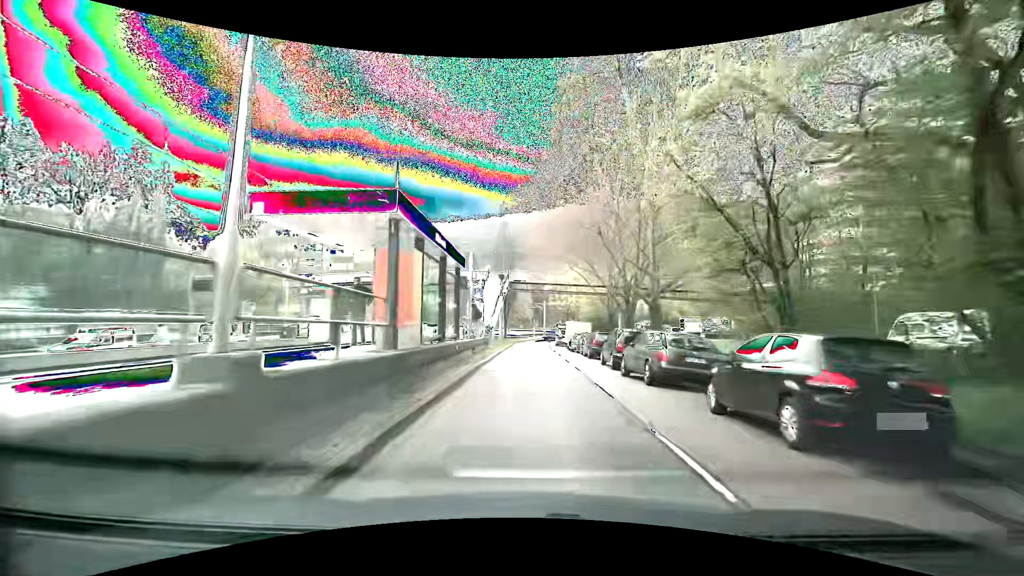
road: secondary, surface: asphalt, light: Day
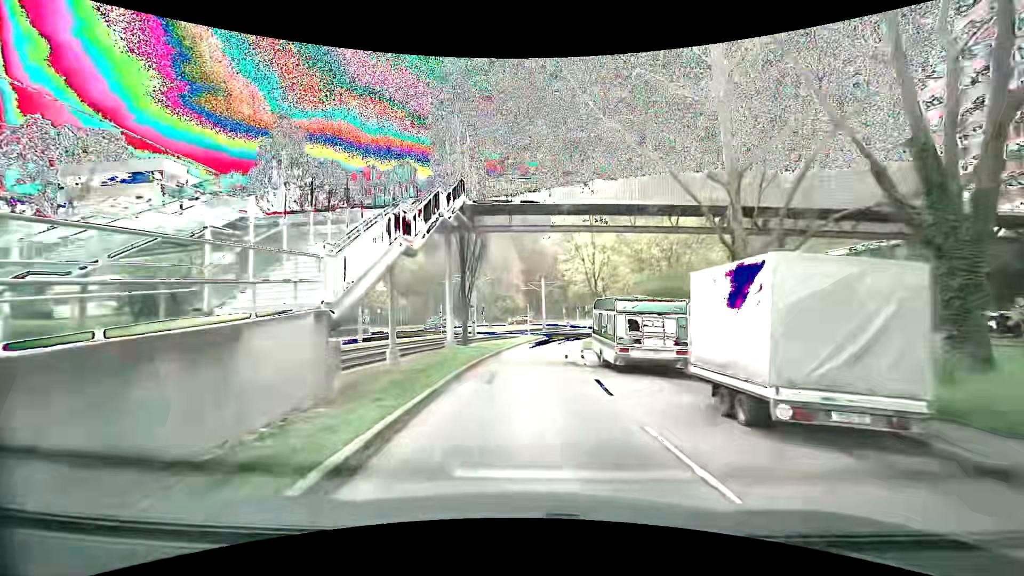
(+0.3, +36.2) m; +1°
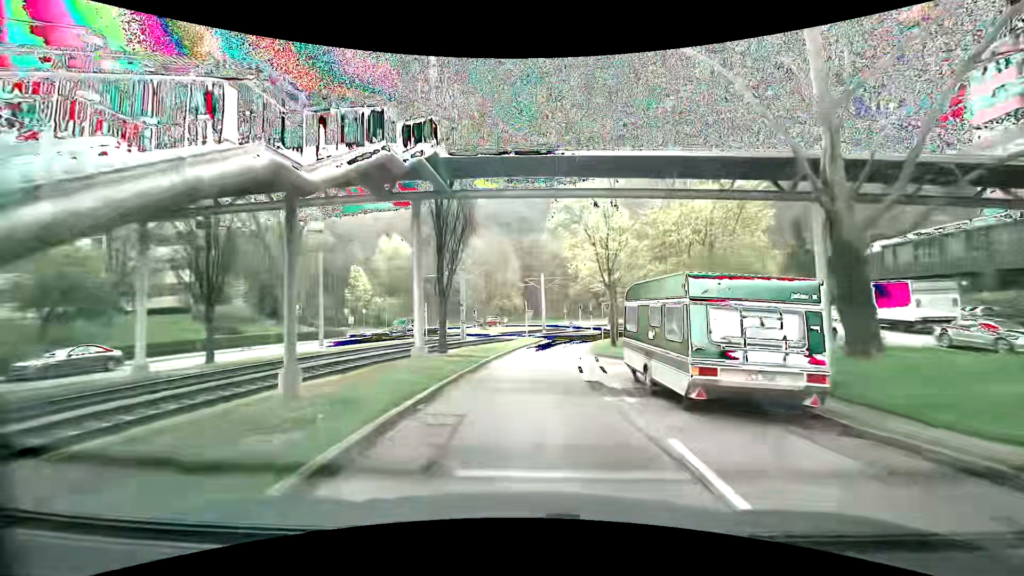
(0.0, +6.8) m; -1°
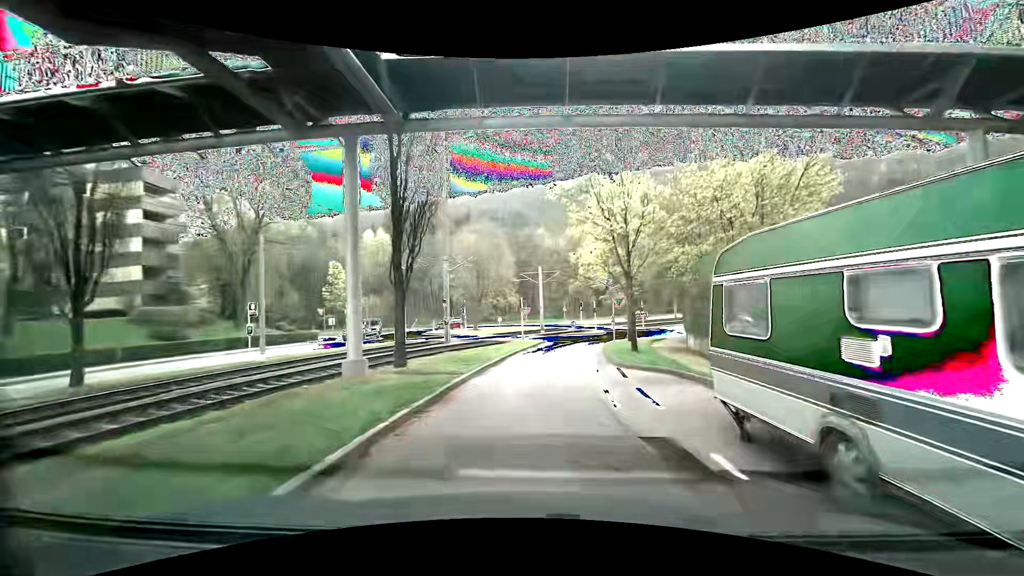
(+0.1, +6.5) m; +2°
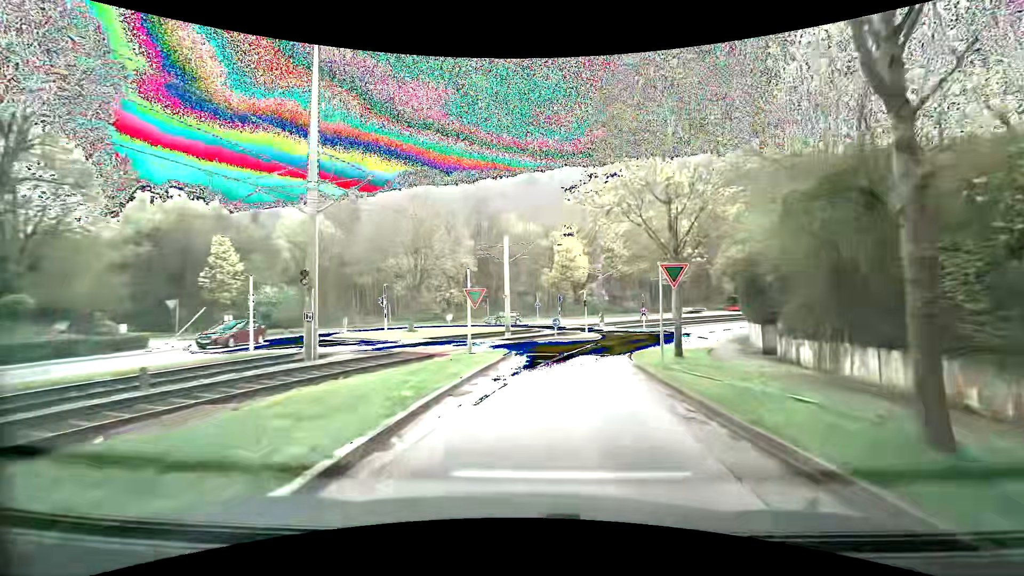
(+0.1, +17.5) m; +3°
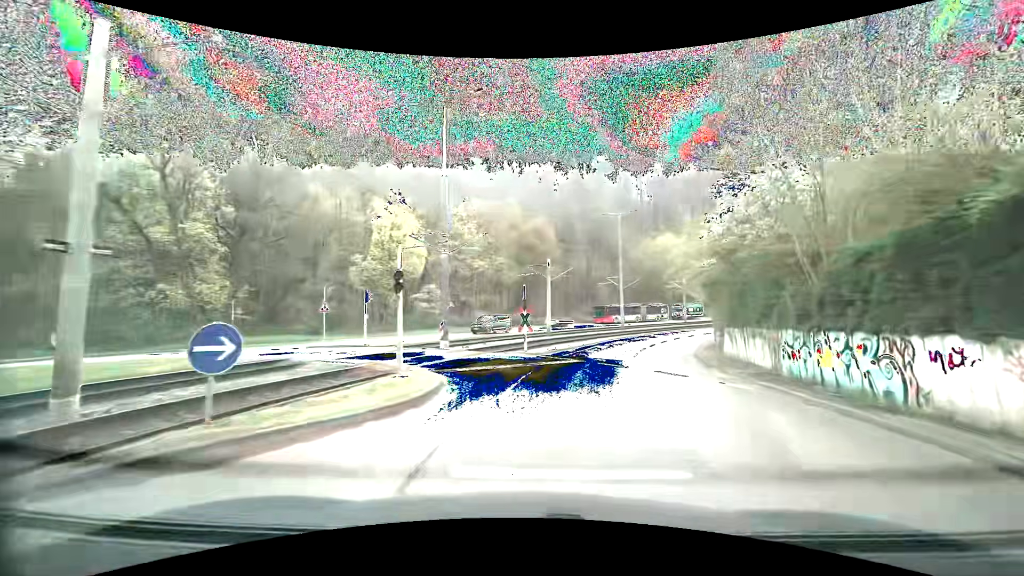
(+2.6, +24.8) m; +17°
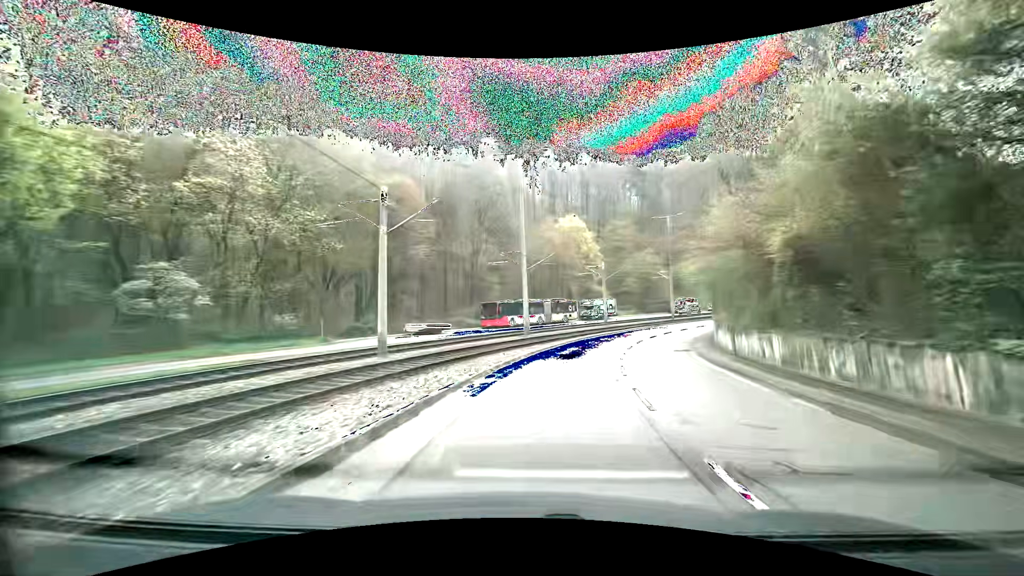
(+3.2, +24.6) m; +14°
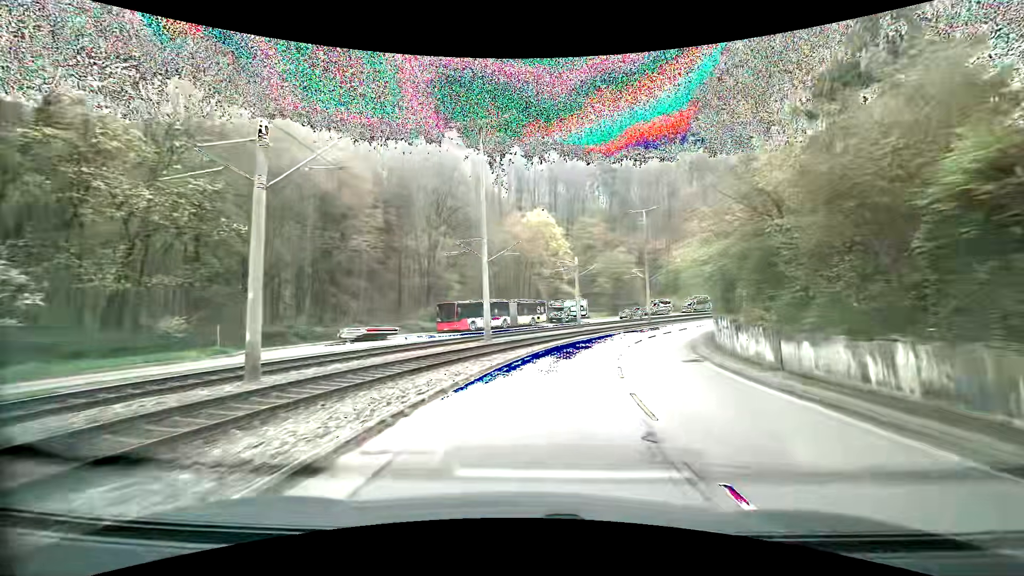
(+0.2, +7.0) m; +3°
(0, +10) (+2, +20) (+4, +30) (+7, +39) (+12, +48) (+17, +57) (+23, +65) (+30, +72) (+38, +78) (+46, +83) m
